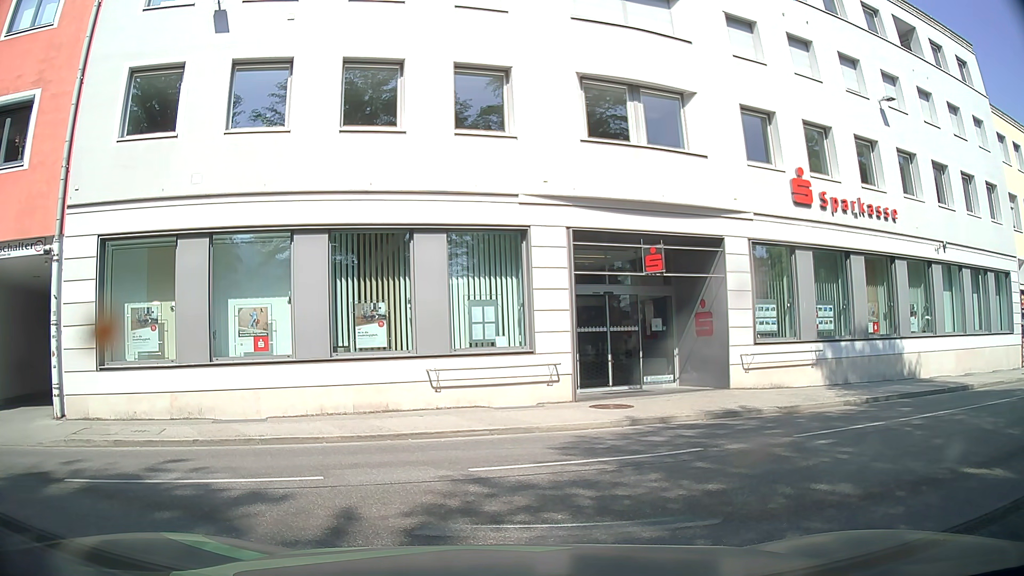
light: Day
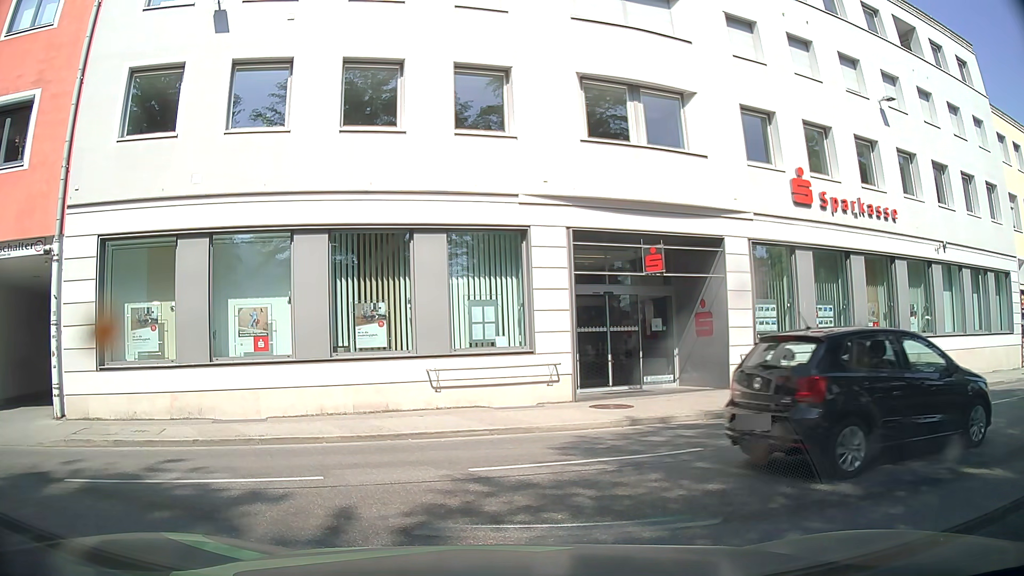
(0.0, 0.0) m; 0°
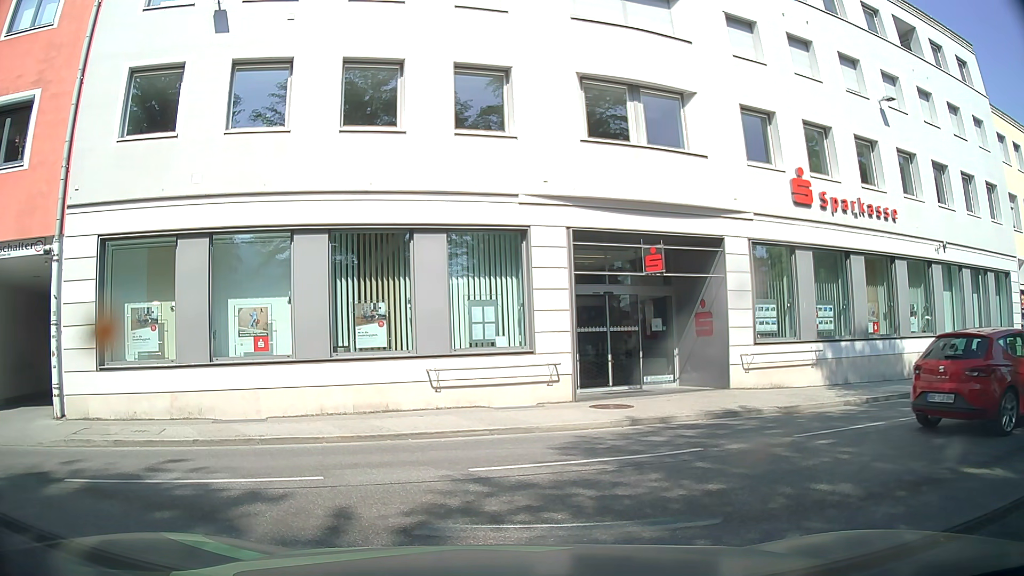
(0.0, 0.0) m; 0°
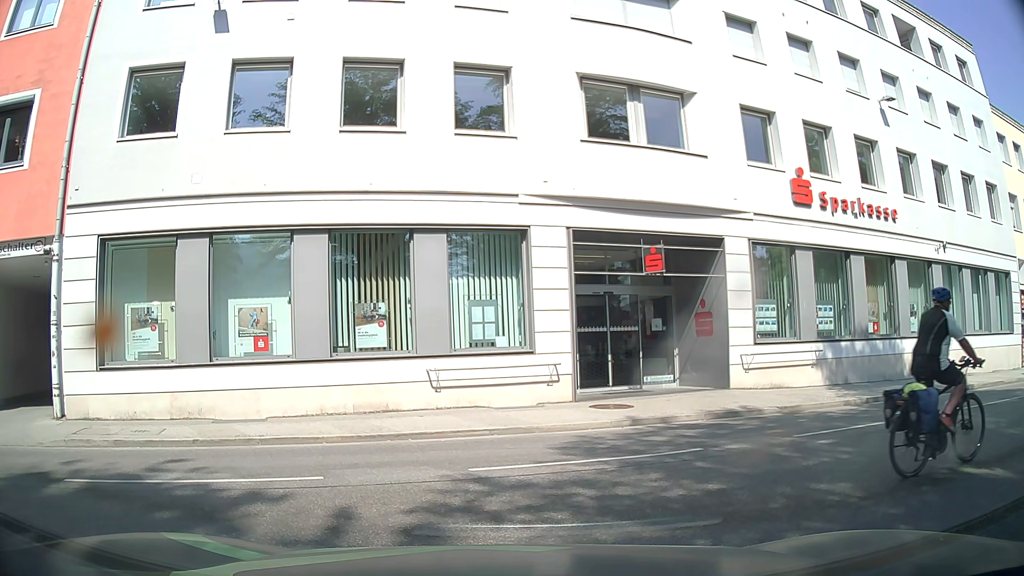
(0.0, 0.0) m; 0°
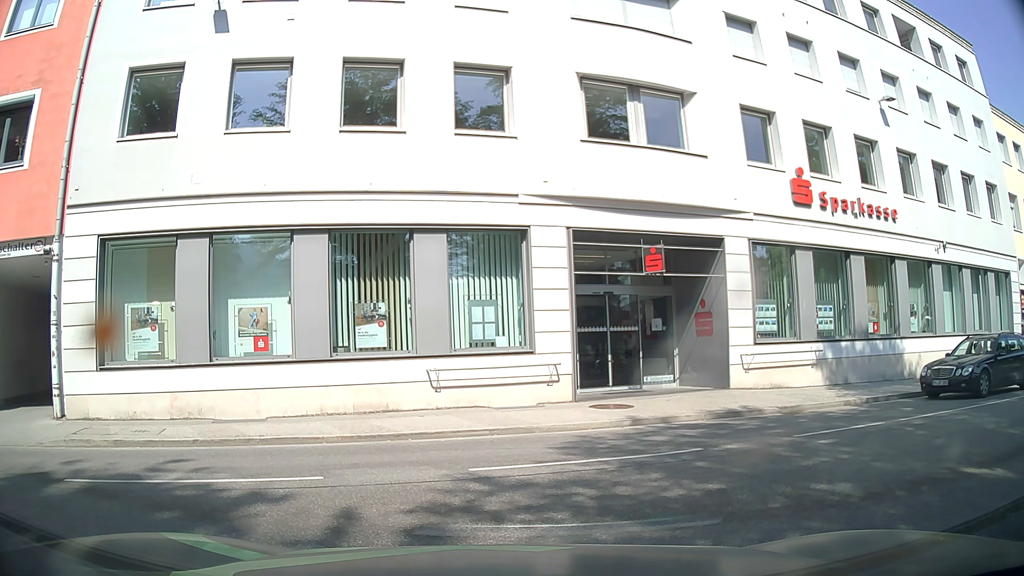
(0.0, 0.0) m; 0°
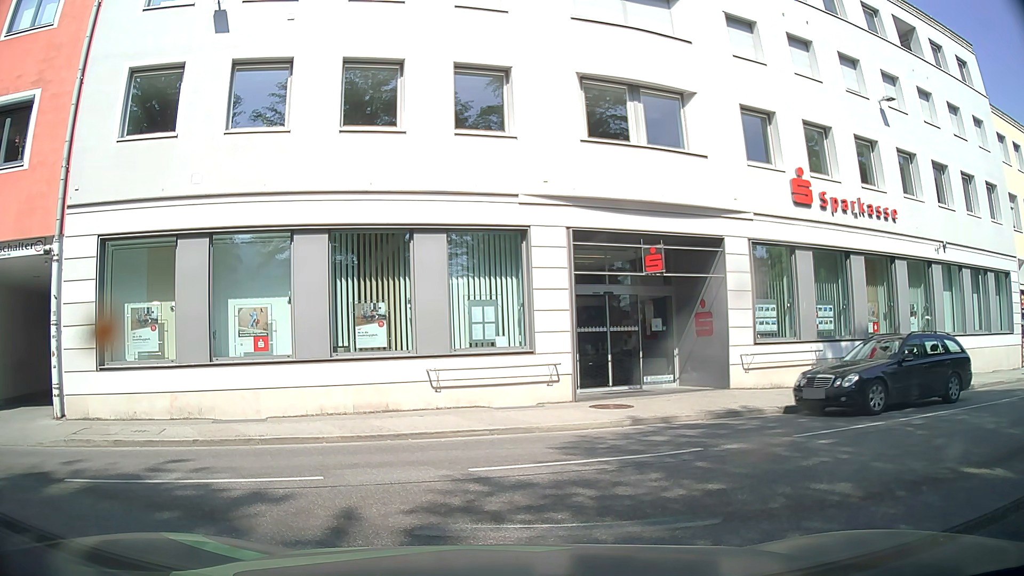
(0.0, 0.0) m; 0°
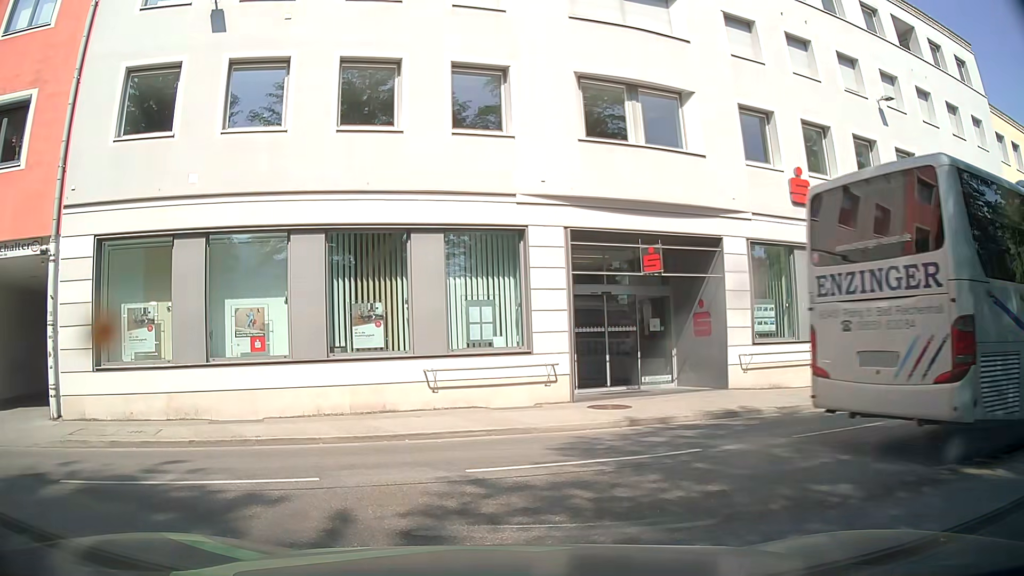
(0.0, 0.0) m; 0°
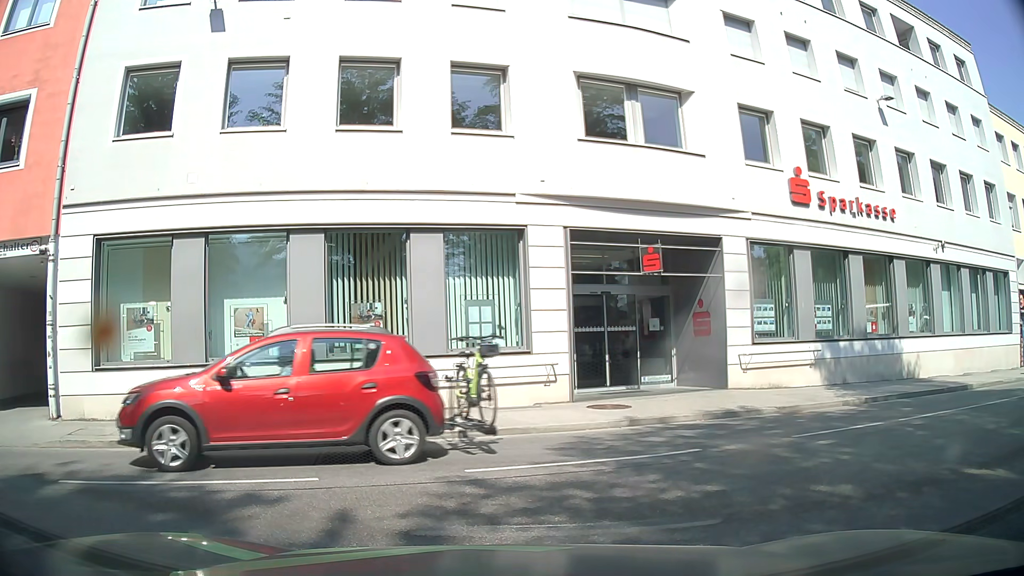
(0.0, +0.1) m; 0°
